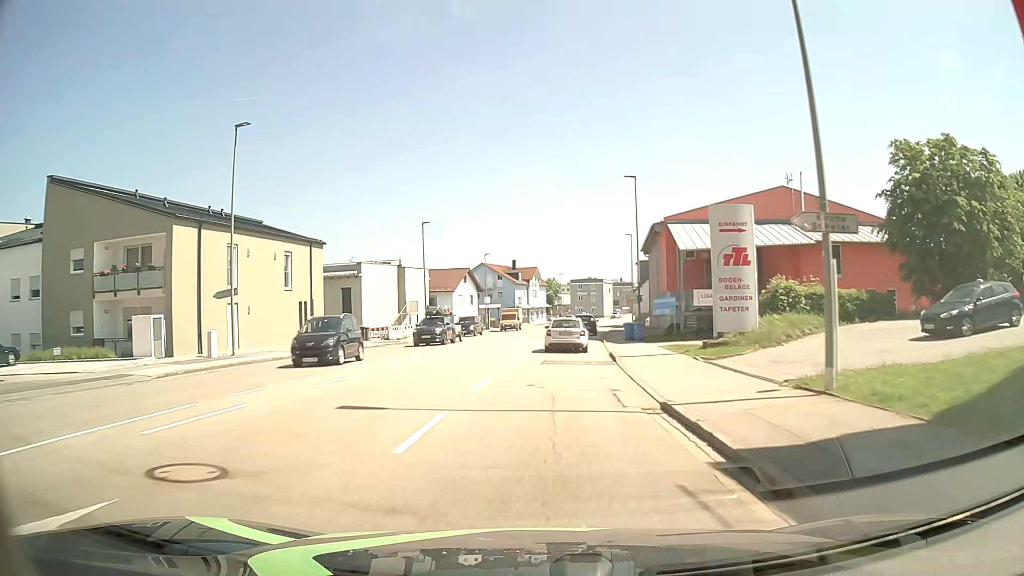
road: tertiary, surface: asphalt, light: Day
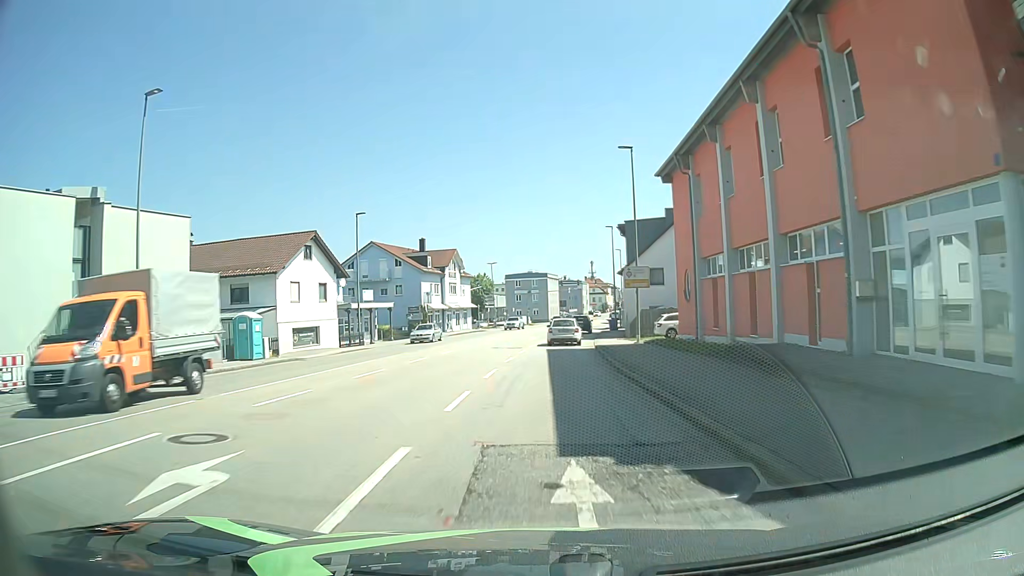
(+2.7, +38.6) m; +6°
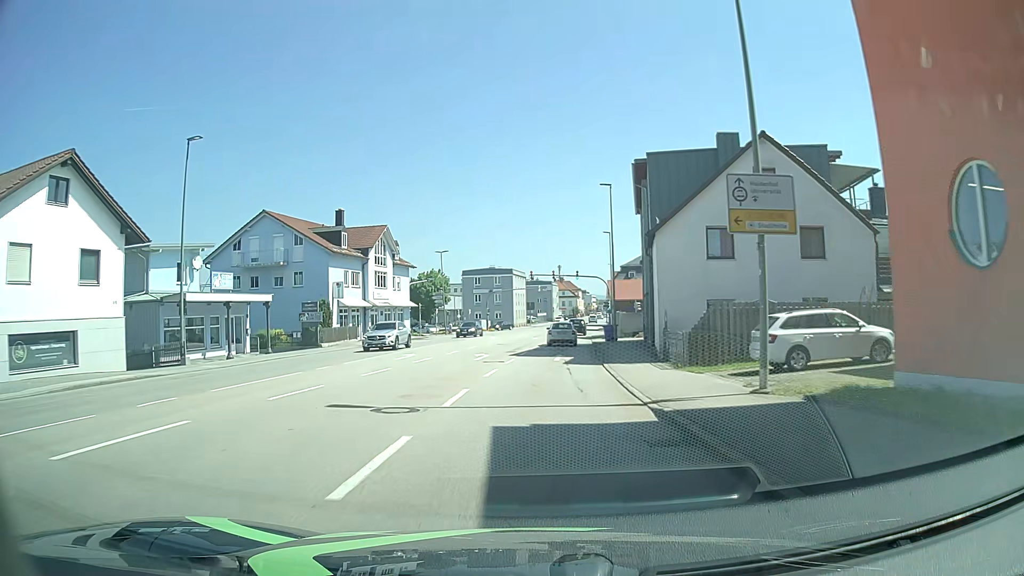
(+0.7, +23.0) m; +3°
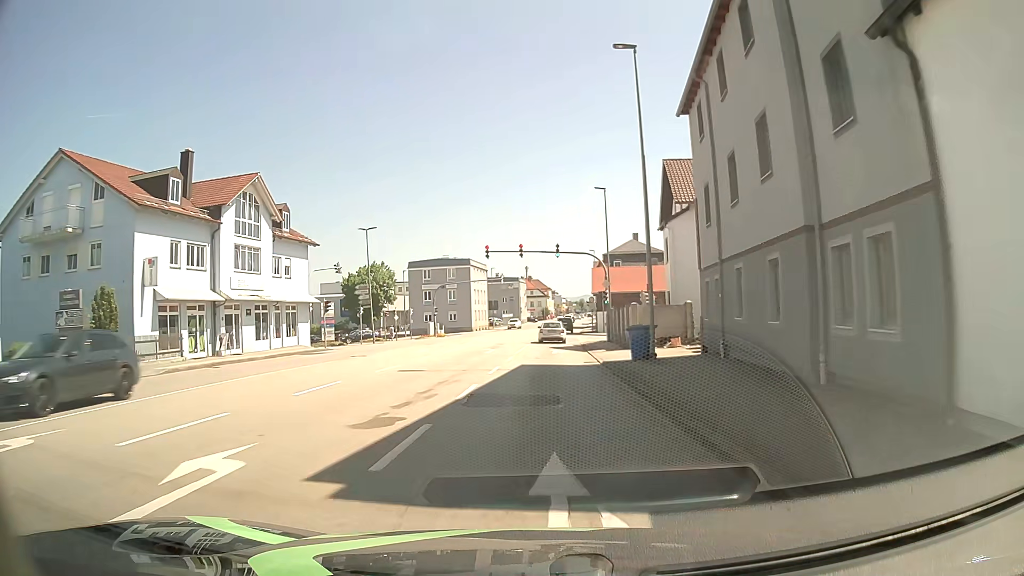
(+0.6, +23.0) m; +3°
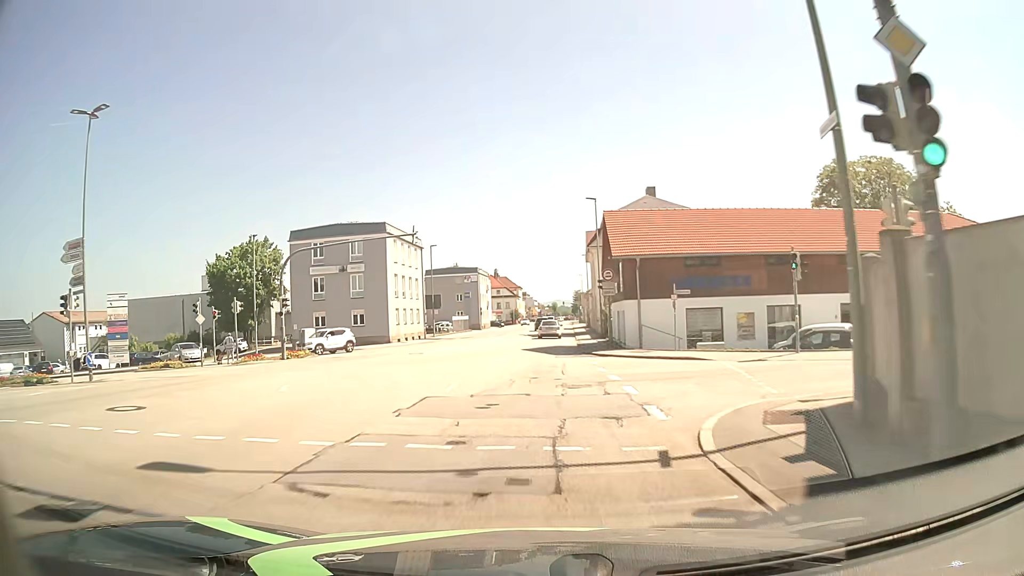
(+1.2, +38.1) m; +2°
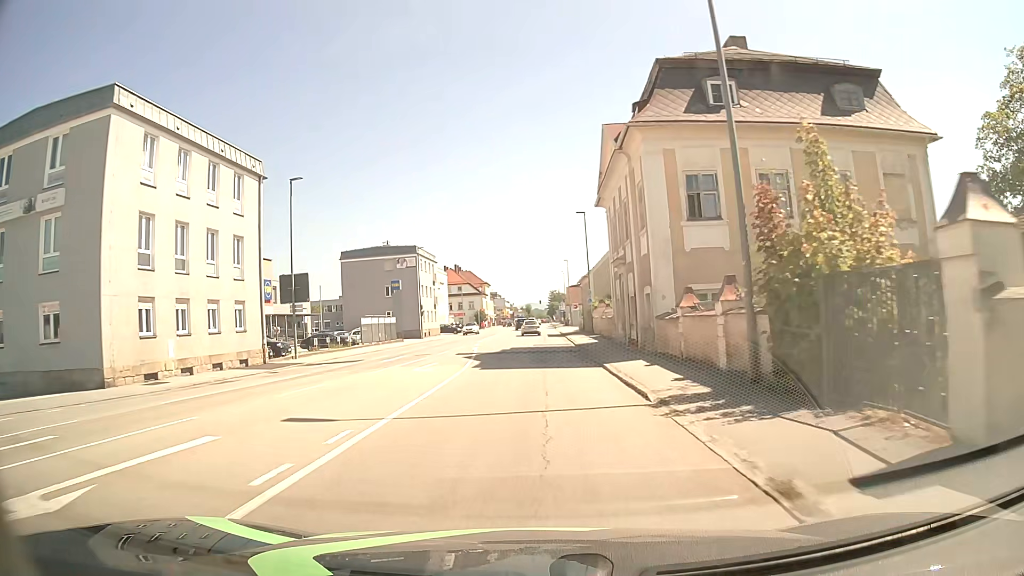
(+0.9, +37.7) m; +3°
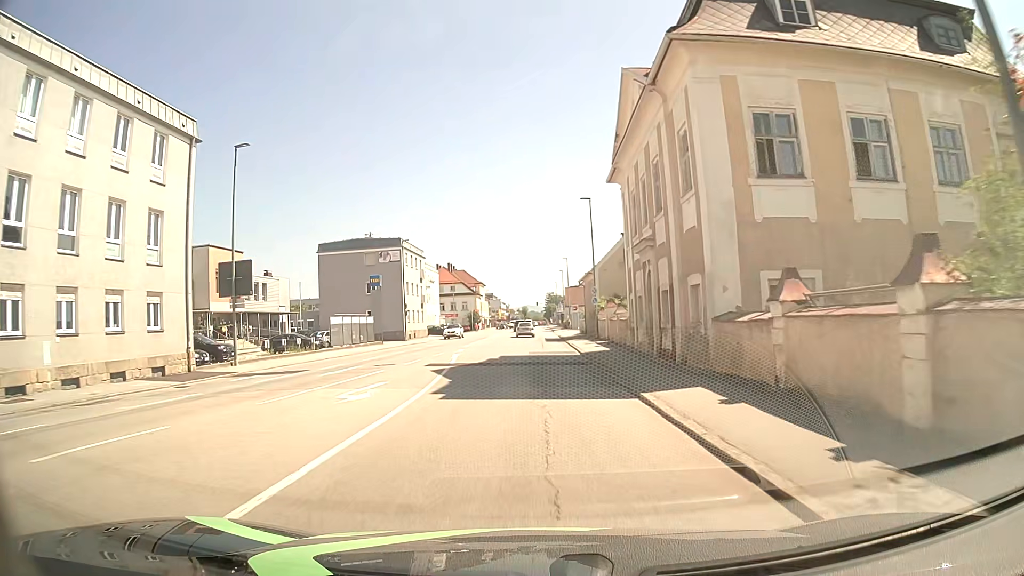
(0.0, +7.5) m; -1°
